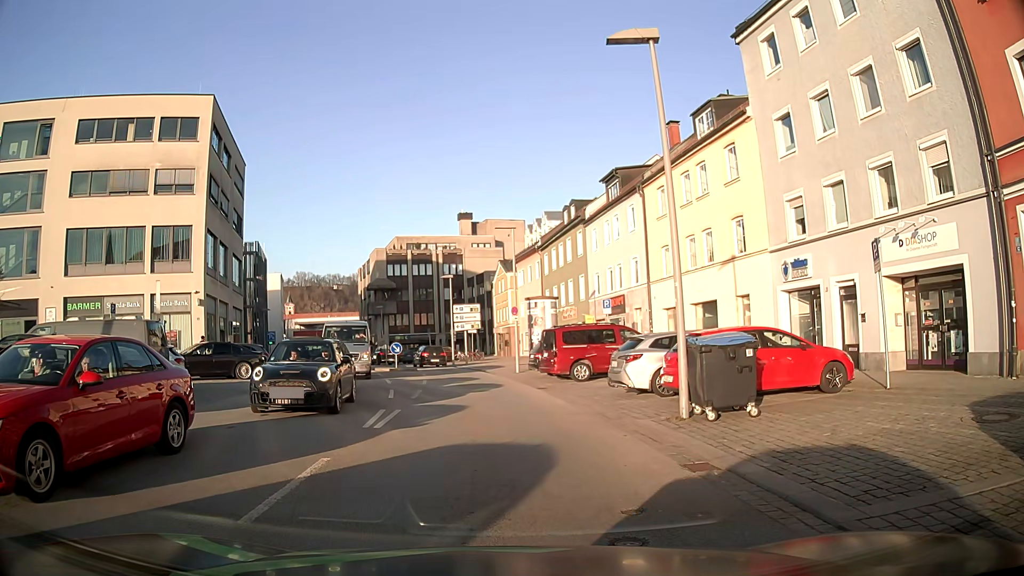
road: tertiary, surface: asphalt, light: Day
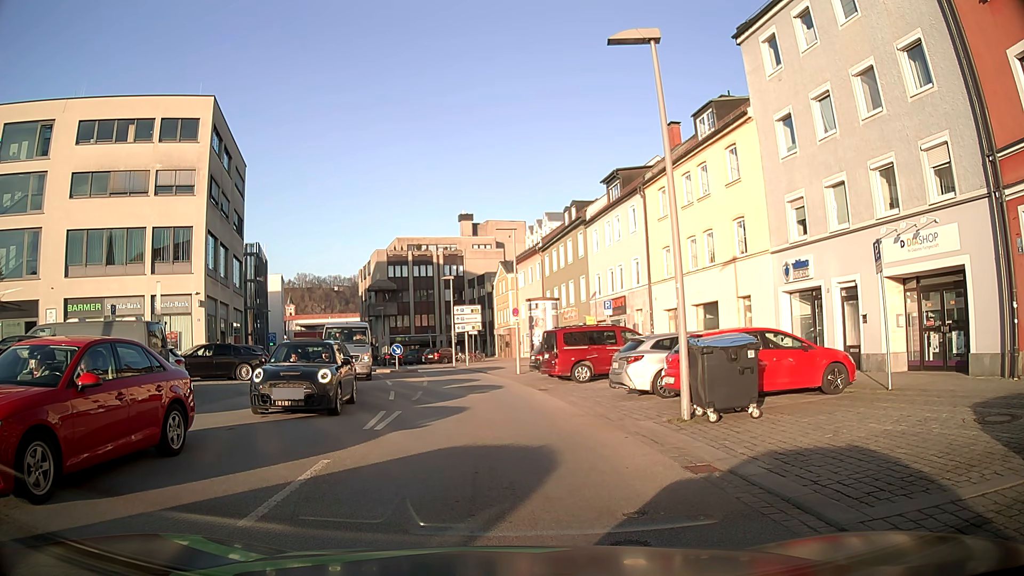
(0.0, +0.1) m; 0°
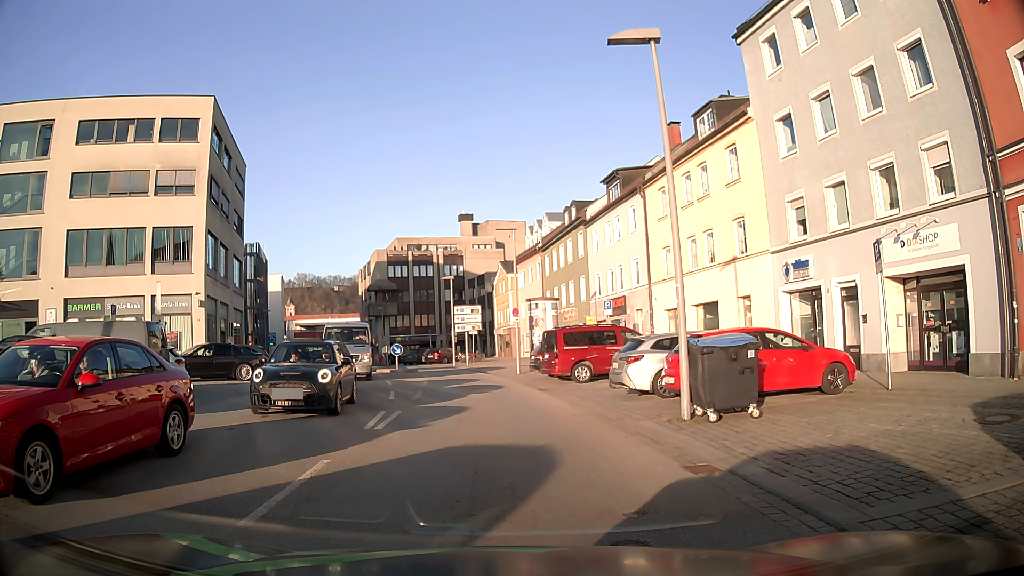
(0.0, 0.0) m; 0°
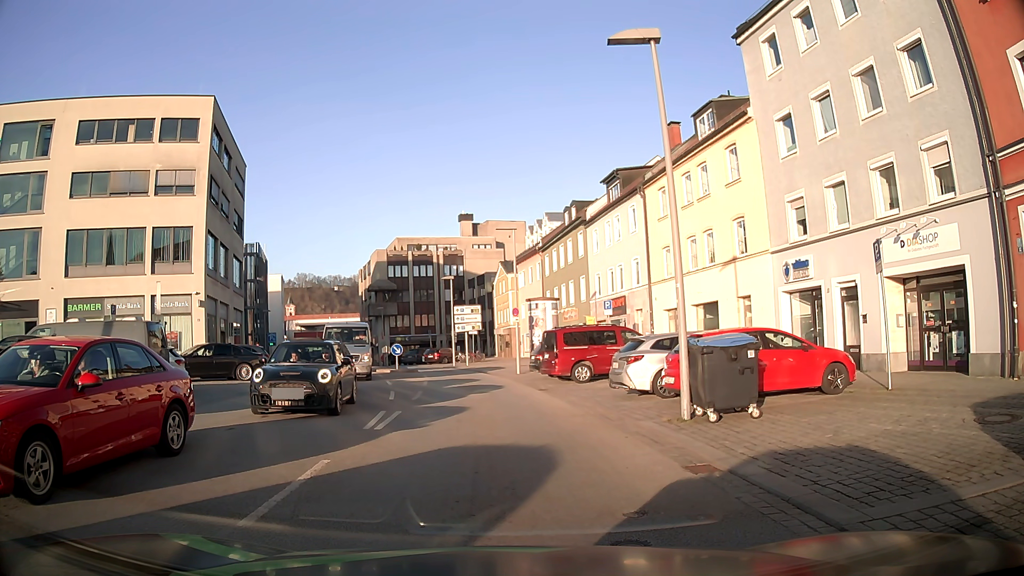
(0.0, 0.0) m; 0°
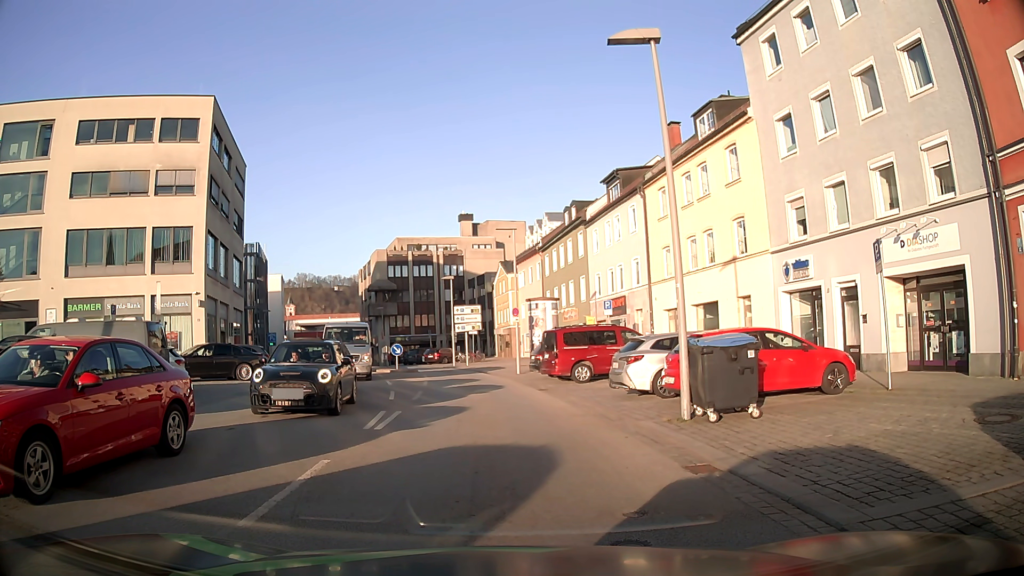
(0.0, 0.0) m; 0°
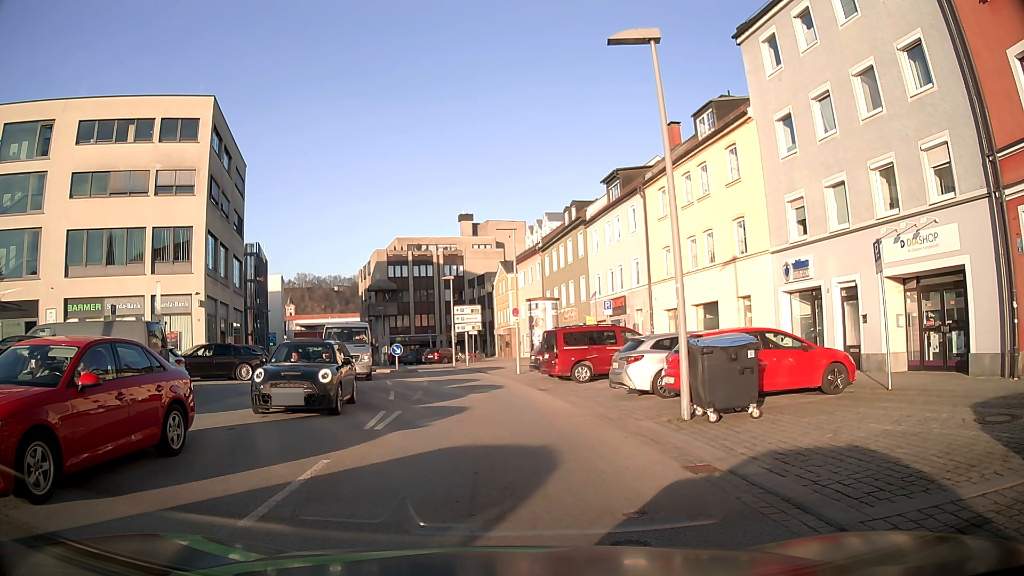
(0.0, 0.0) m; 0°
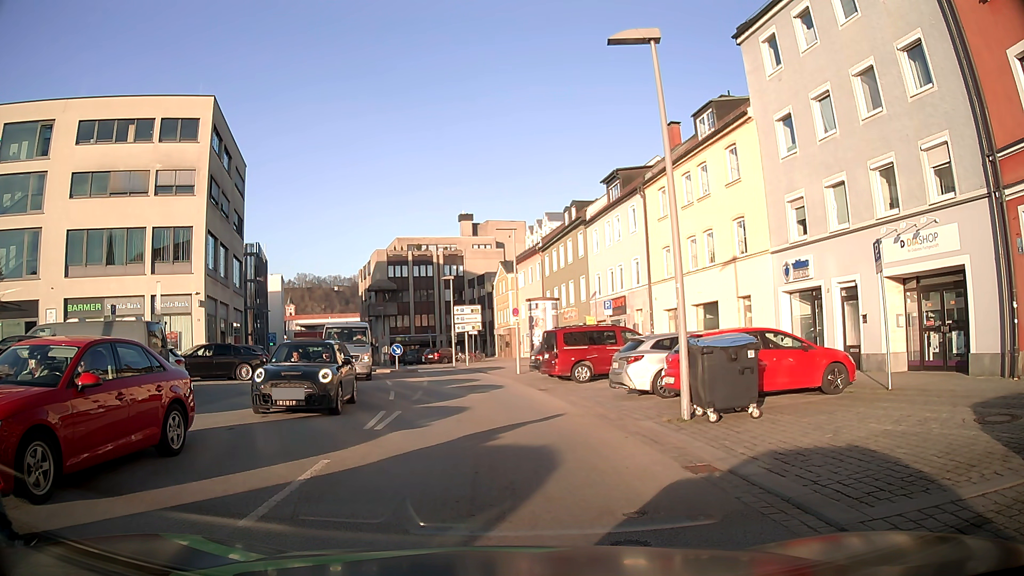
(0.0, 0.0) m; 0°
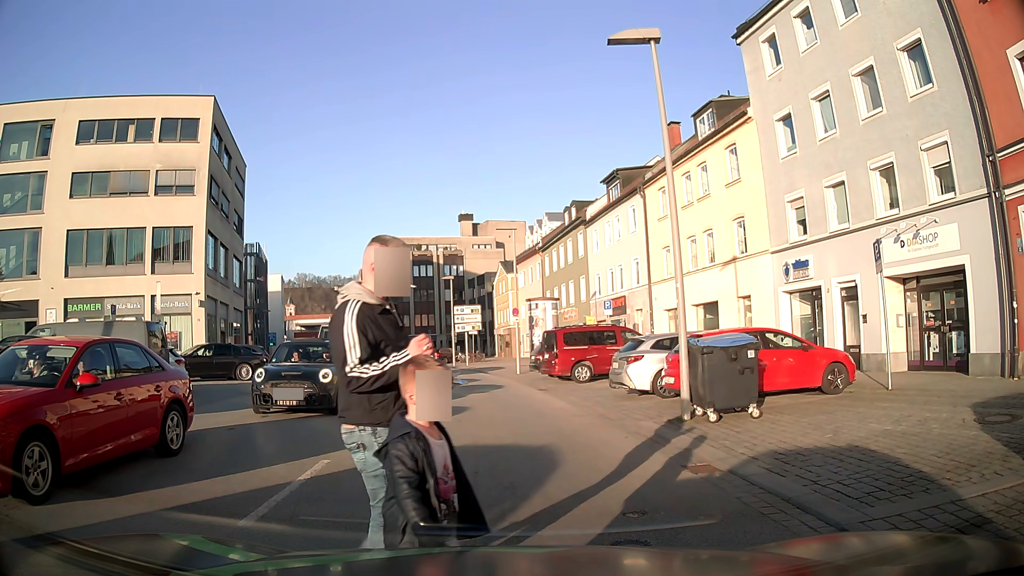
(0.0, 0.0) m; 0°
